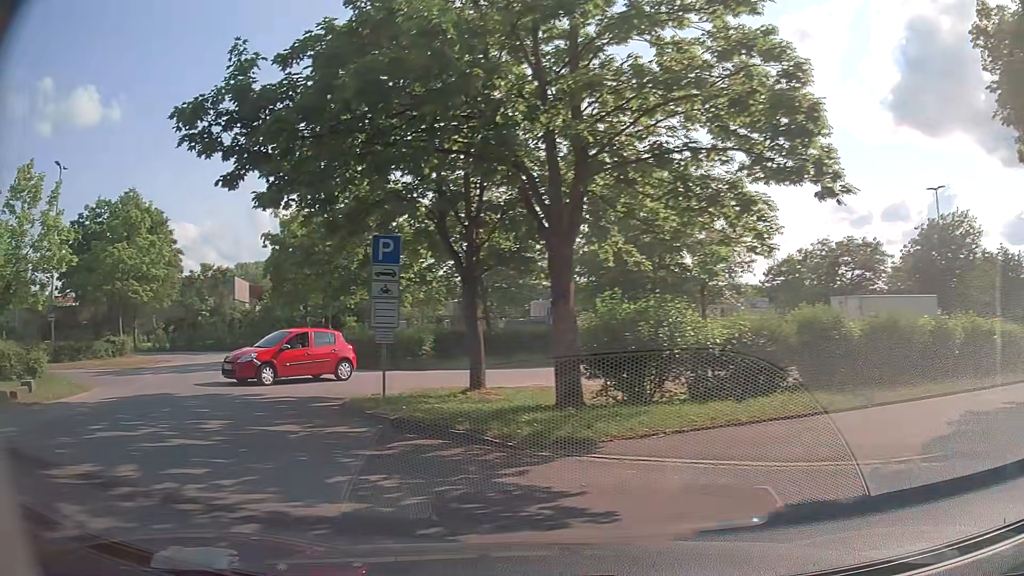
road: service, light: Day
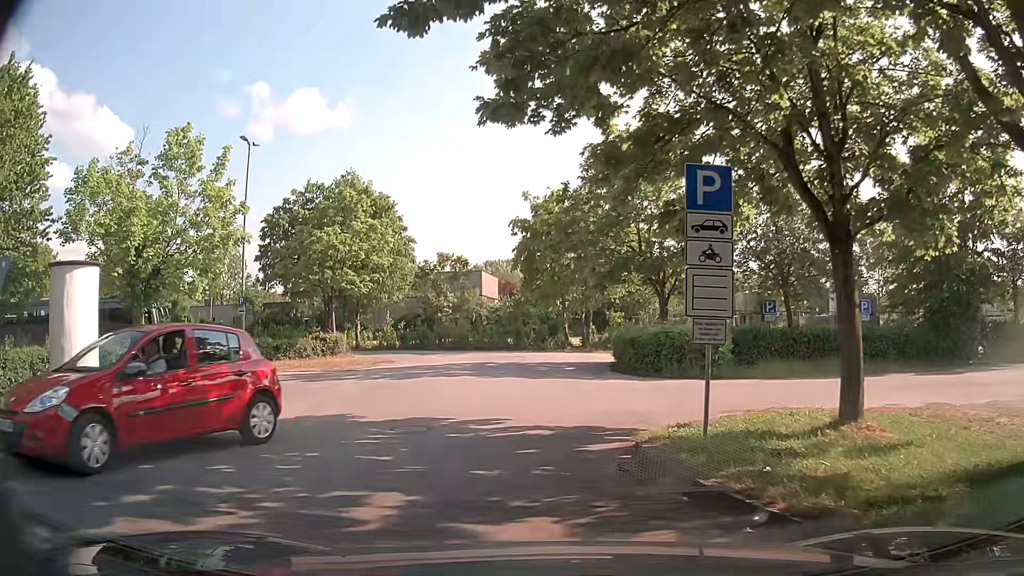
(-1.5, +5.6) m; -21°
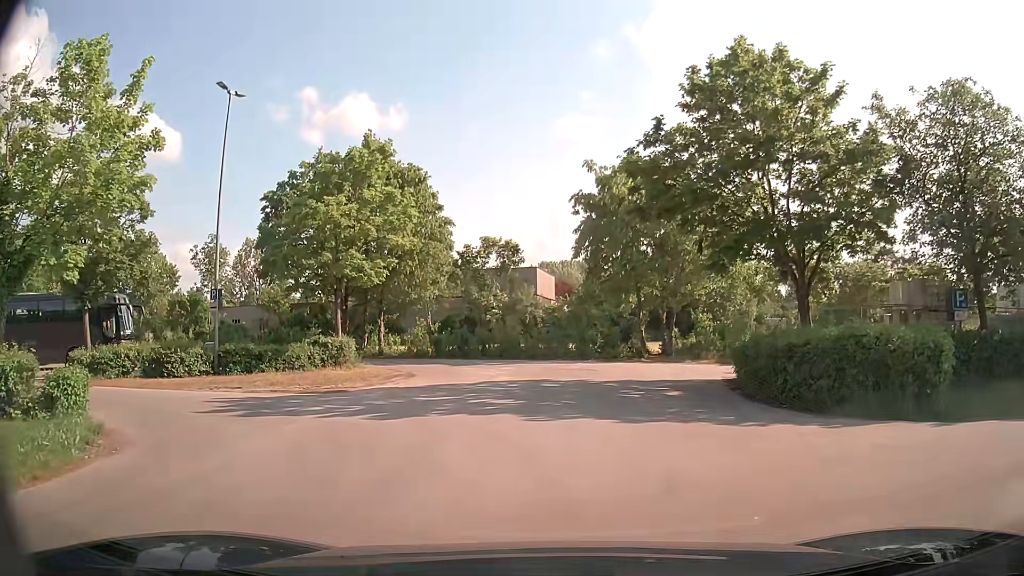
(-0.7, +8.6) m; -4°
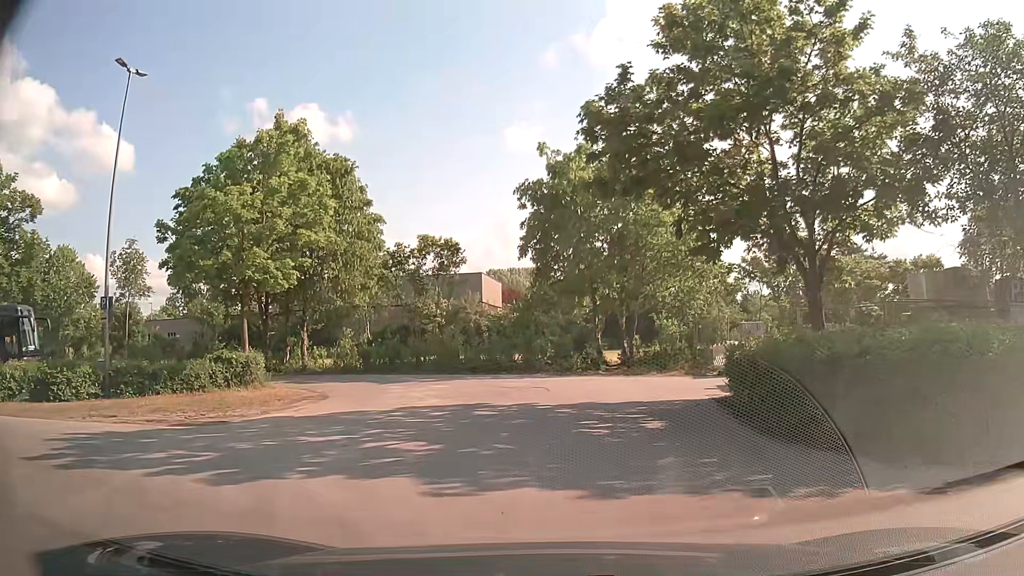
(+0.1, +4.1) m; +2°
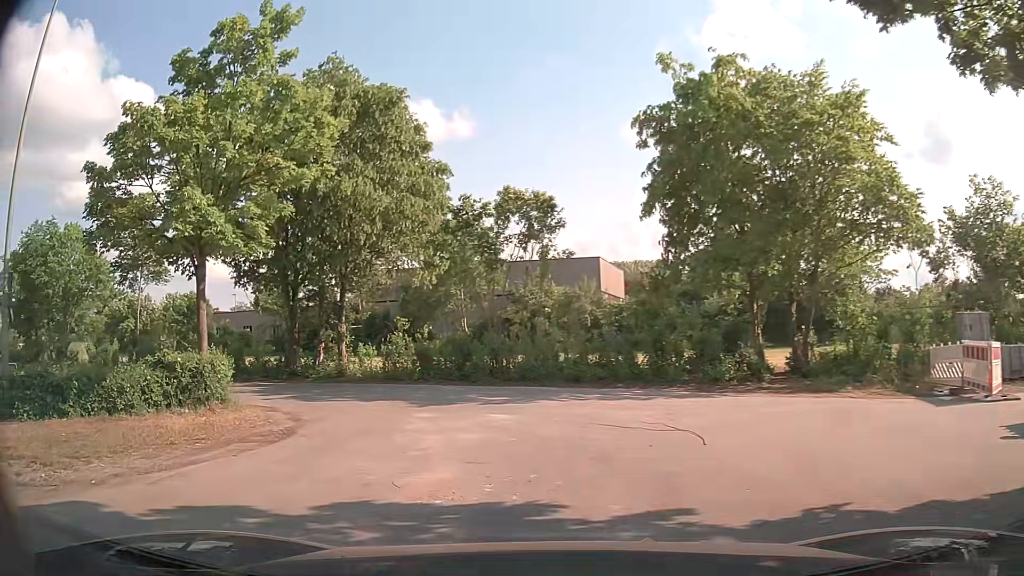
(+0.3, +9.1) m; -10°
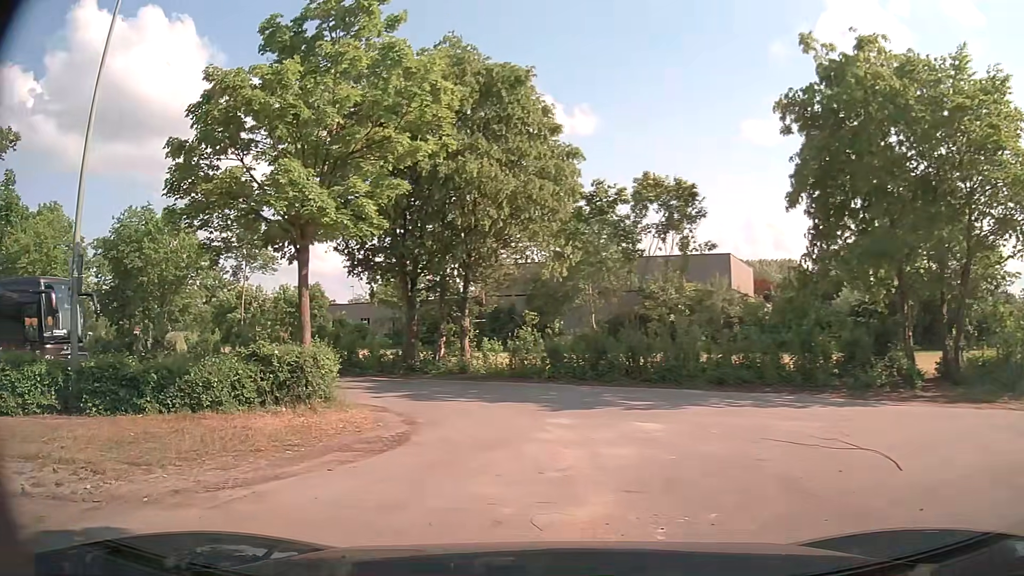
(-0.1, +1.5) m; -9°
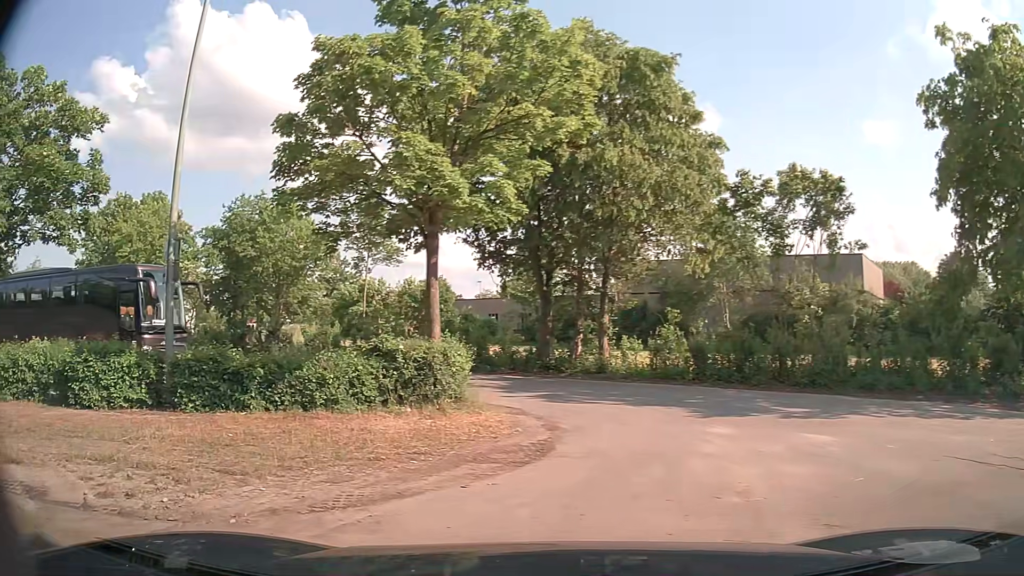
(-0.1, +1.1) m; -11°
